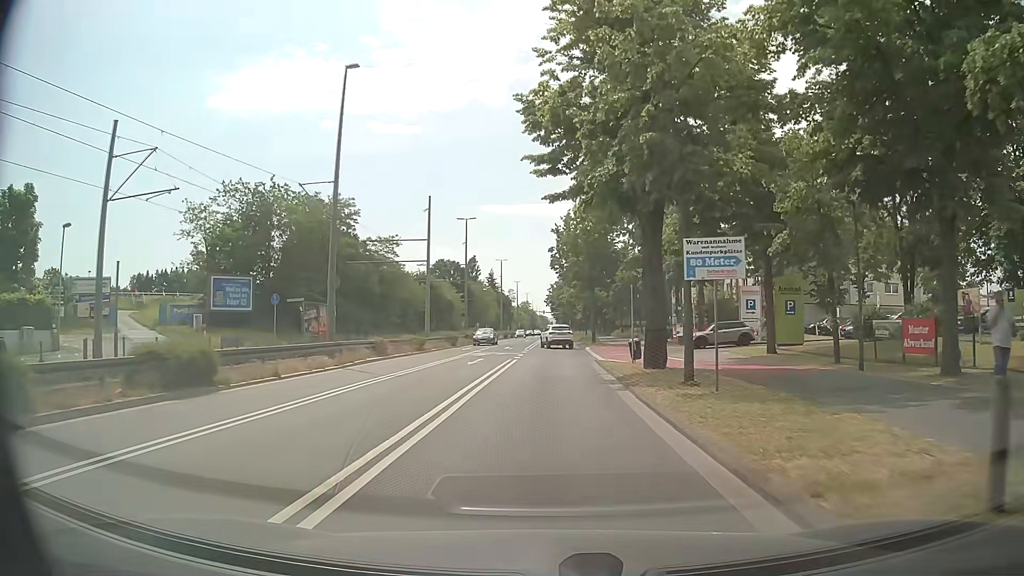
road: tertiary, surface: asphalt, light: Day
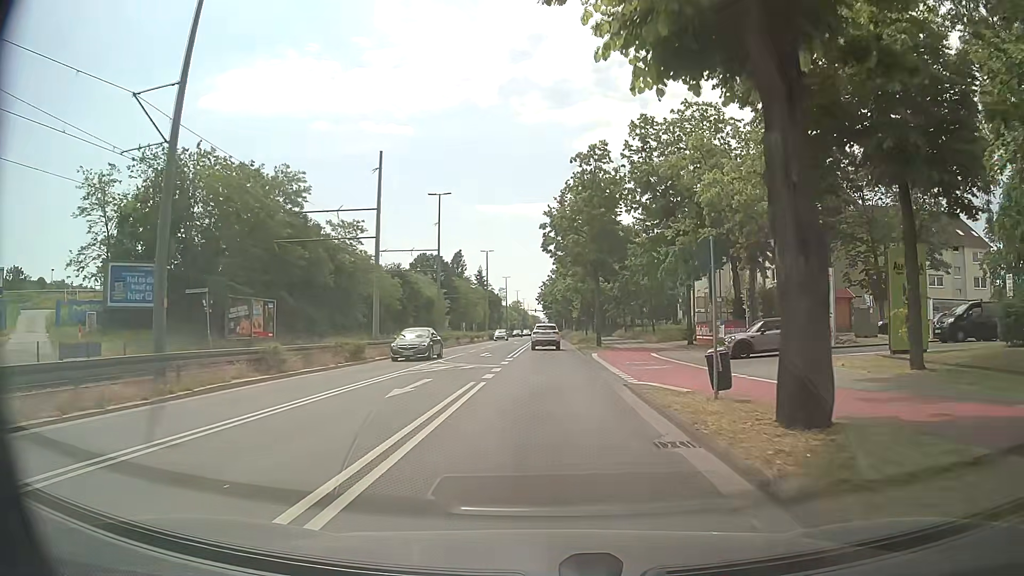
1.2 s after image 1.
(+0.1, +12.5) m; +2°
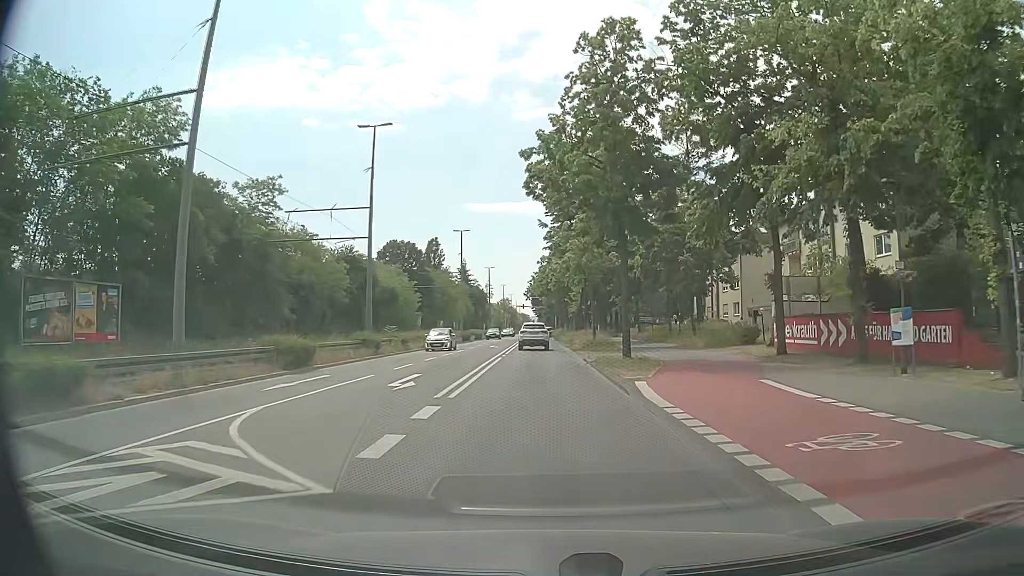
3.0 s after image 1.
(0.0, +18.9) m; 0°
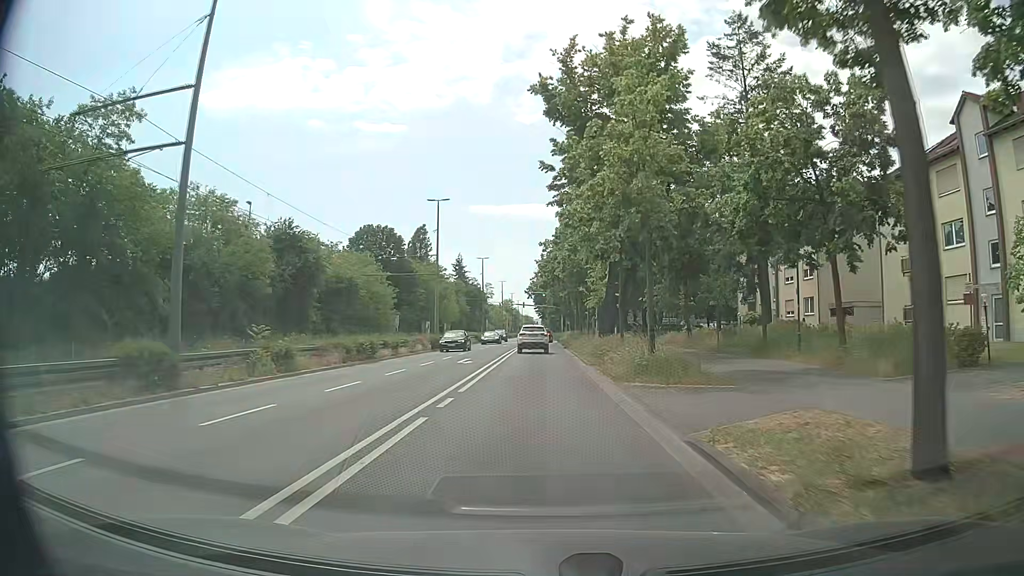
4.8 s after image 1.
(-0.1, +19.7) m; -1°
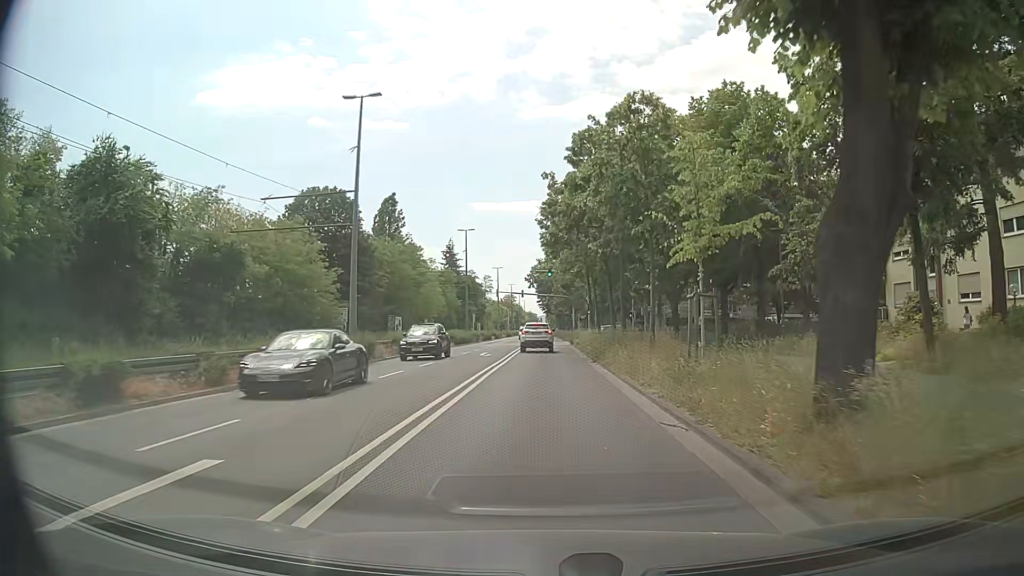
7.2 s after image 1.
(-0.1, +26.2) m; +1°
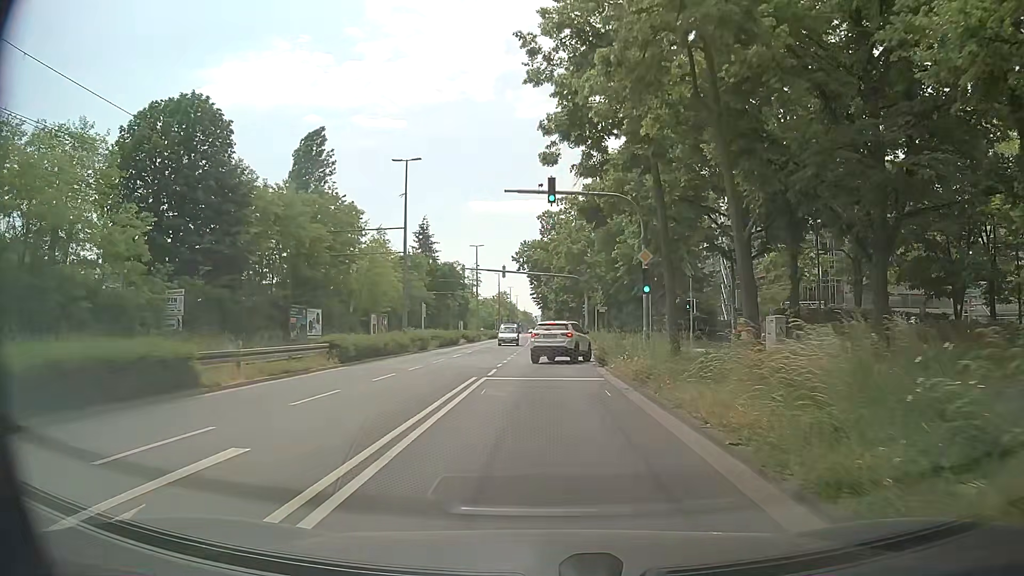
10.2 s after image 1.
(-0.6, +31.0) m; 0°
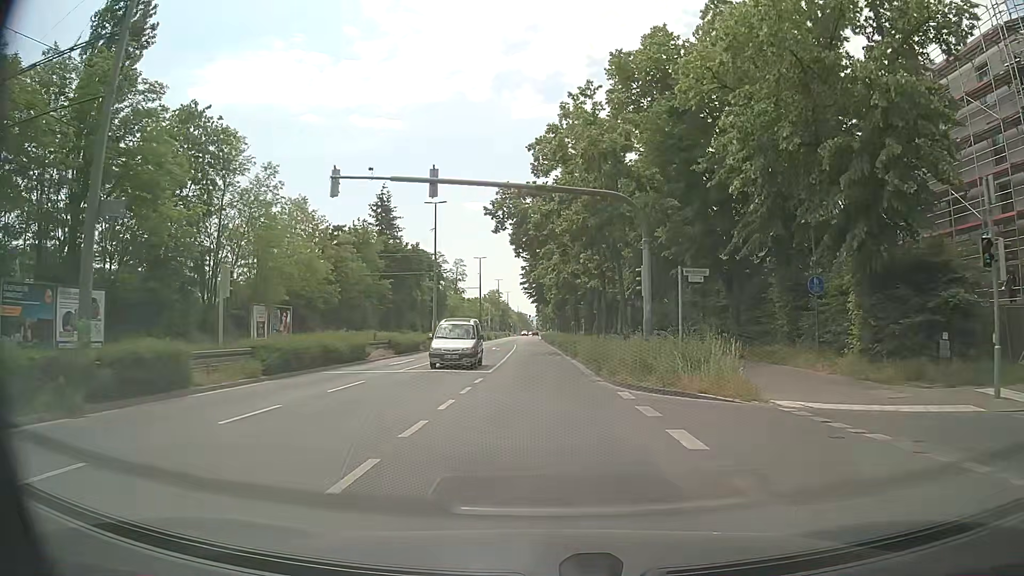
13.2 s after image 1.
(-0.1, +31.0) m; 0°
(0, +10) (0, +20) (0, +30) (0, +40) (-1, +50) (-1, +60) (-1, +70) (-2, +80) (-2, +90) (-2, +100) m
